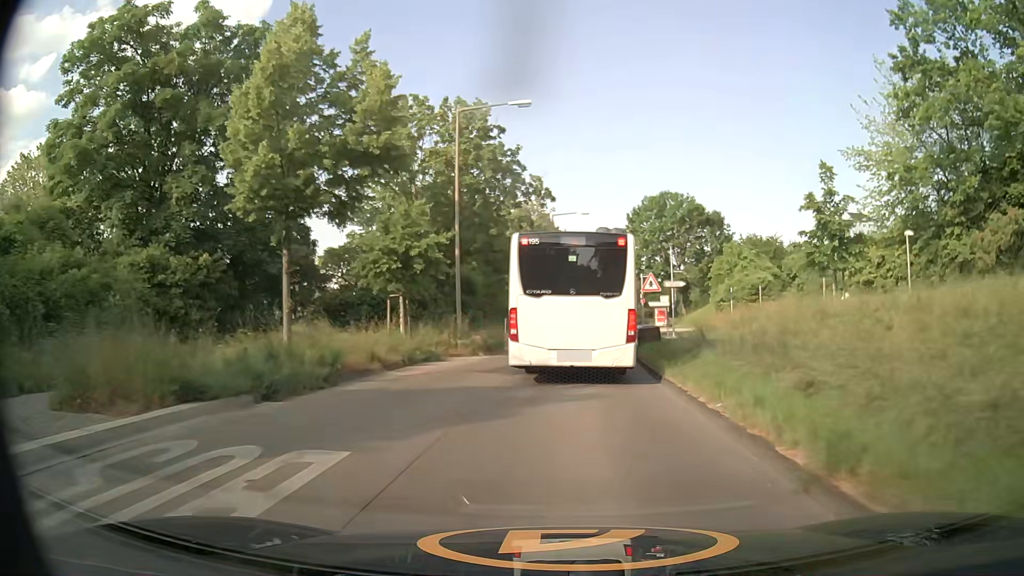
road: tertiary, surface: concrete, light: Day
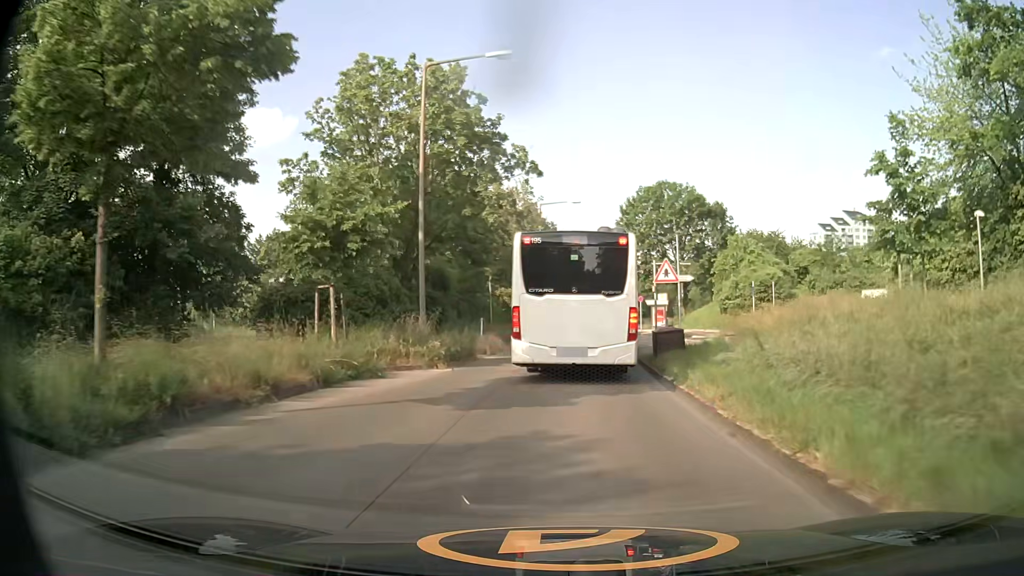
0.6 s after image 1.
(0.0, +6.2) m; +1°
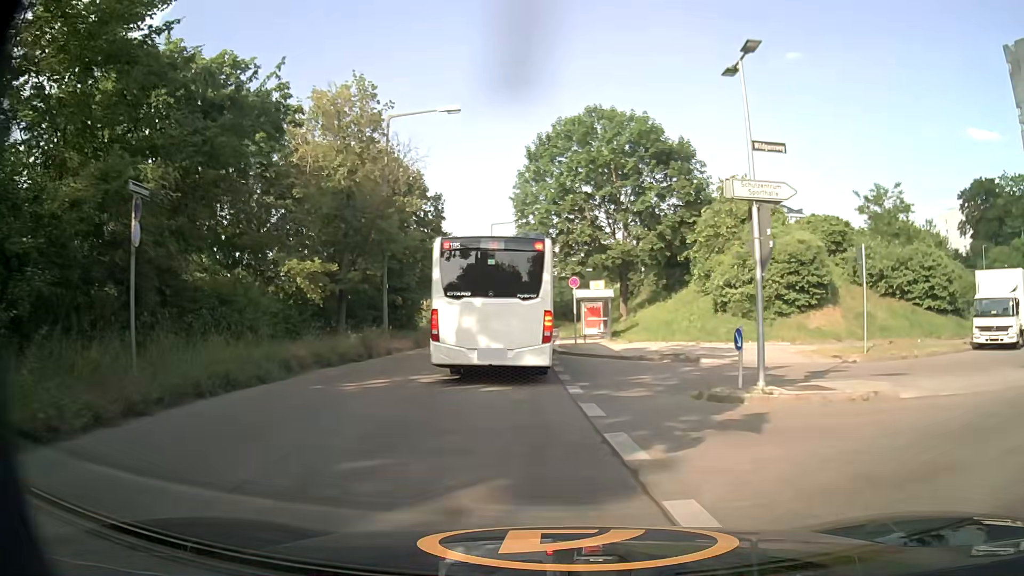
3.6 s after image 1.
(+1.7, +27.3) m; +9°
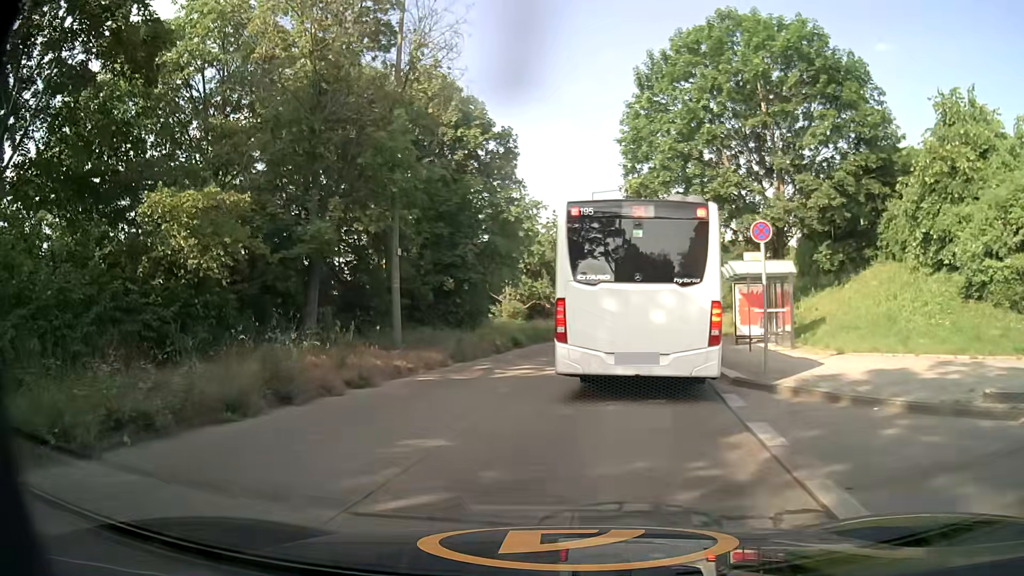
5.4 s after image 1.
(-0.8, +14.3) m; -10°
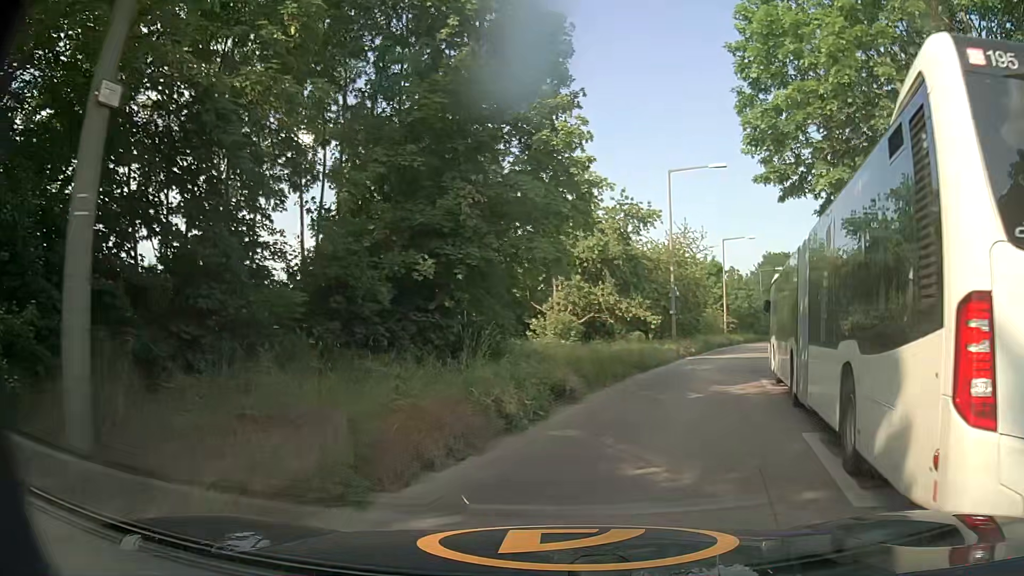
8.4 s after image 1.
(-0.2, +14.0) m; -3°
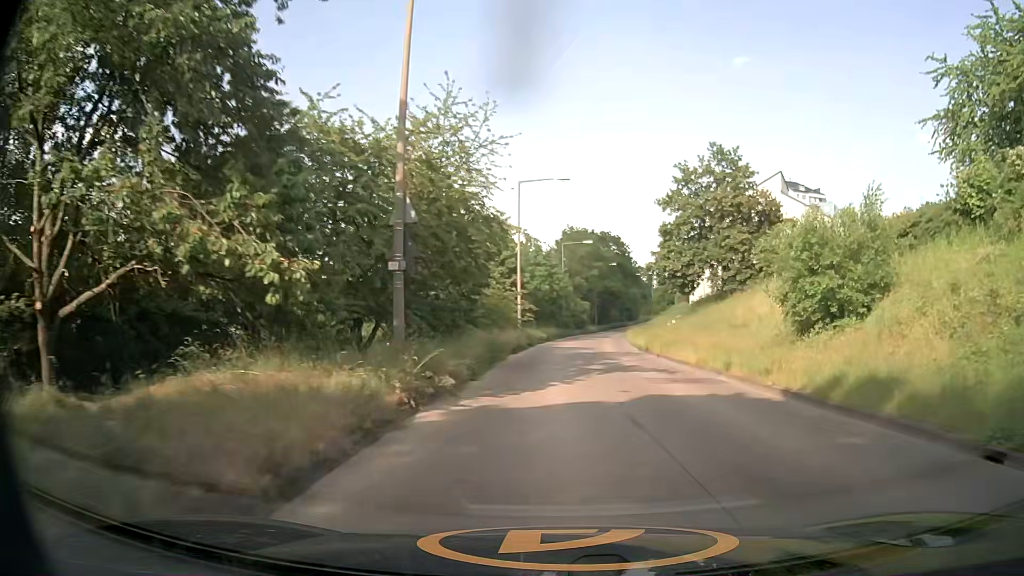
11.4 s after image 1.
(+5.3, +27.1) m; +18°
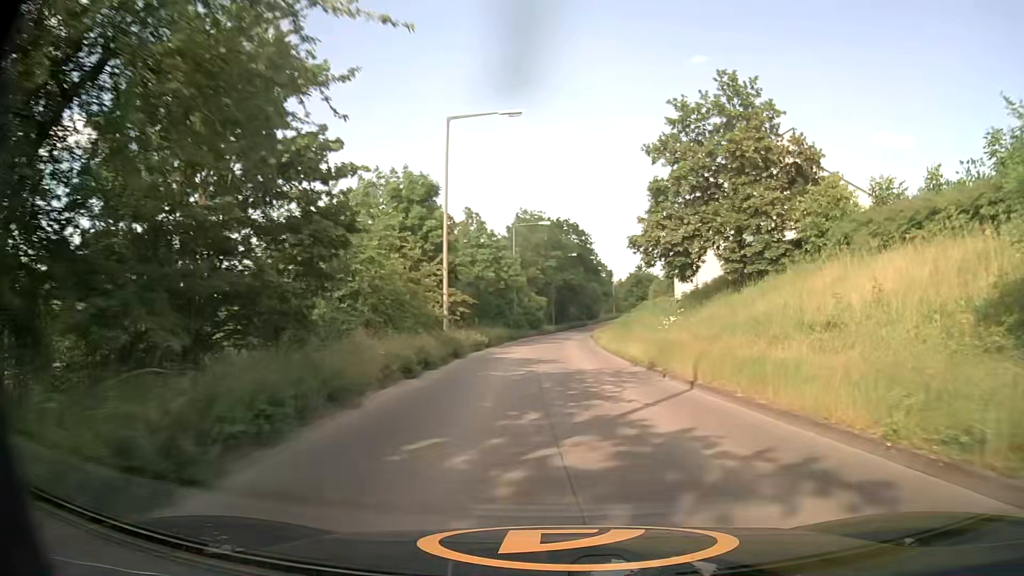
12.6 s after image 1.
(+0.6, +15.2) m; +4°
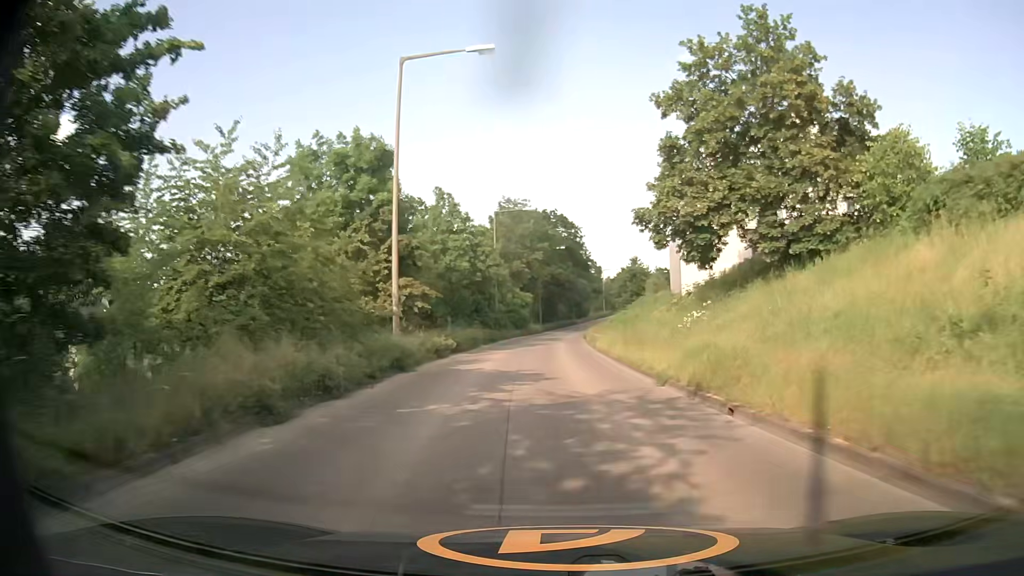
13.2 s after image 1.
(+0.1, +7.9) m; +2°
